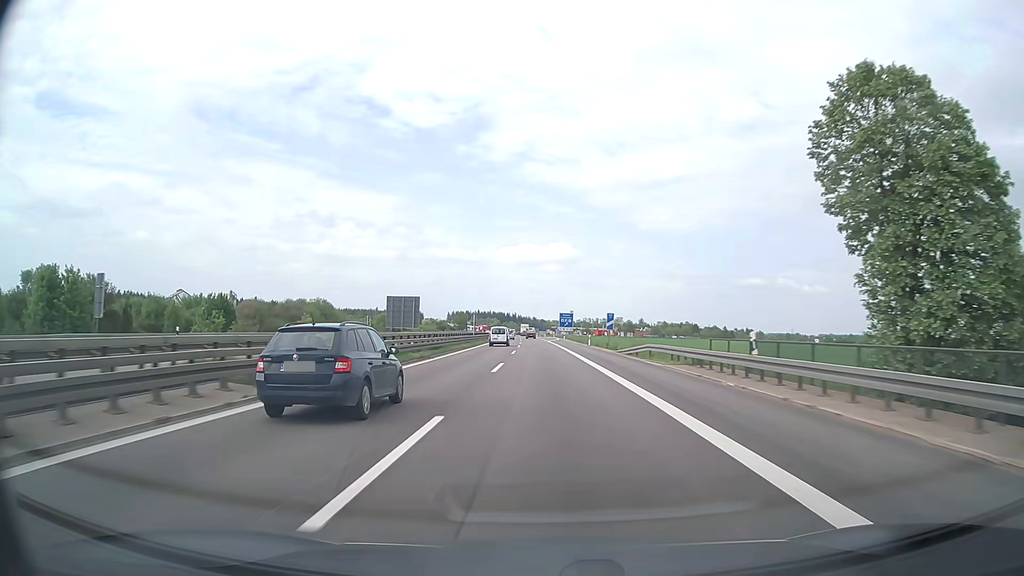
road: motorway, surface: asphalt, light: Day
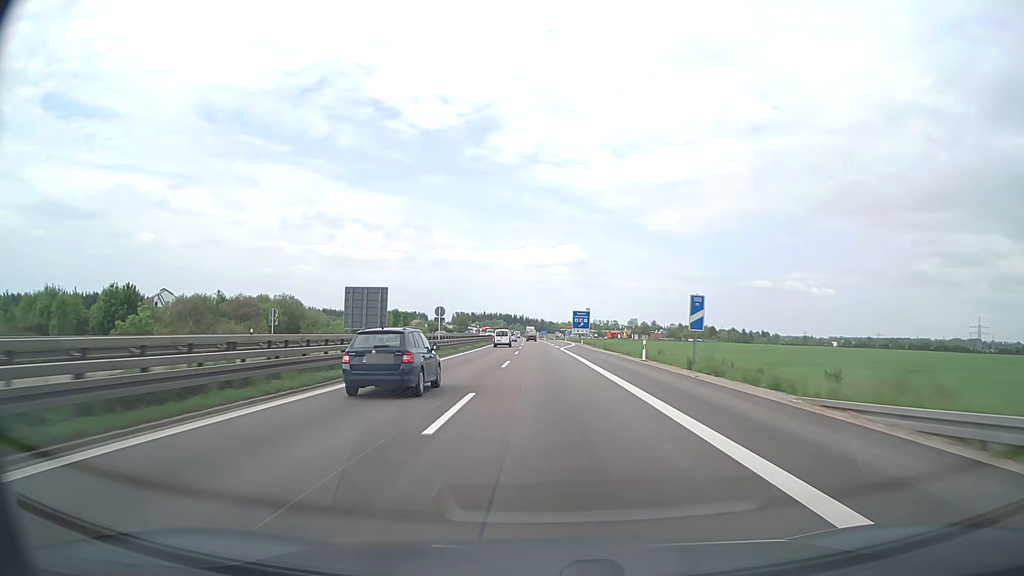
(-0.2, +31.8) m; -1°
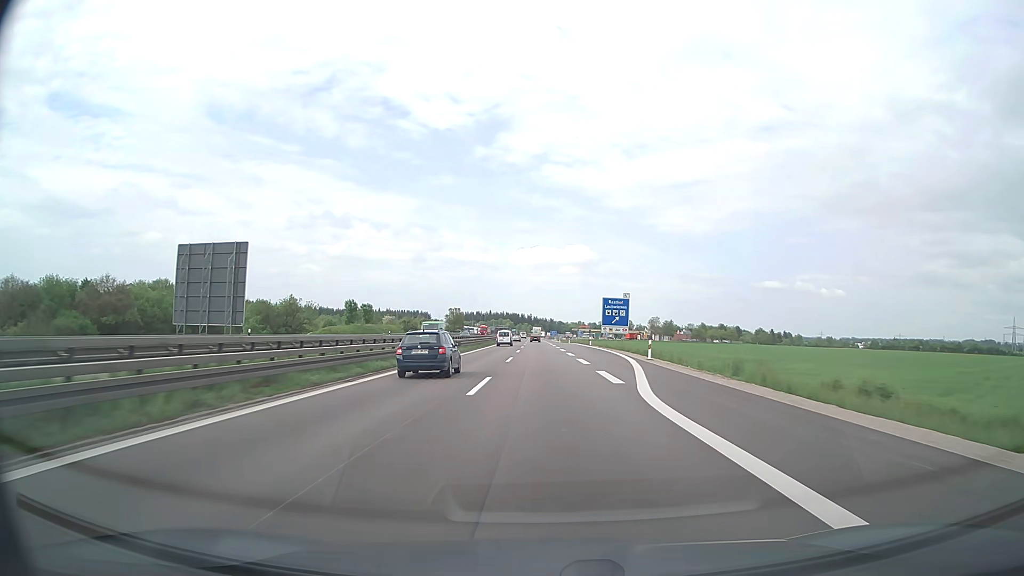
(-0.4, +48.4) m; -1°
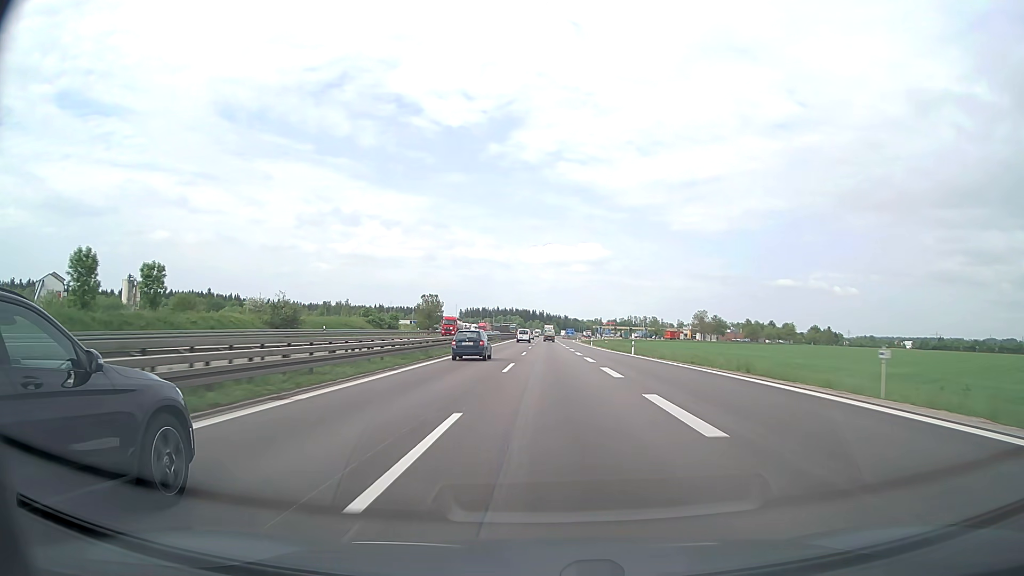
(-0.9, +82.3) m; -1°
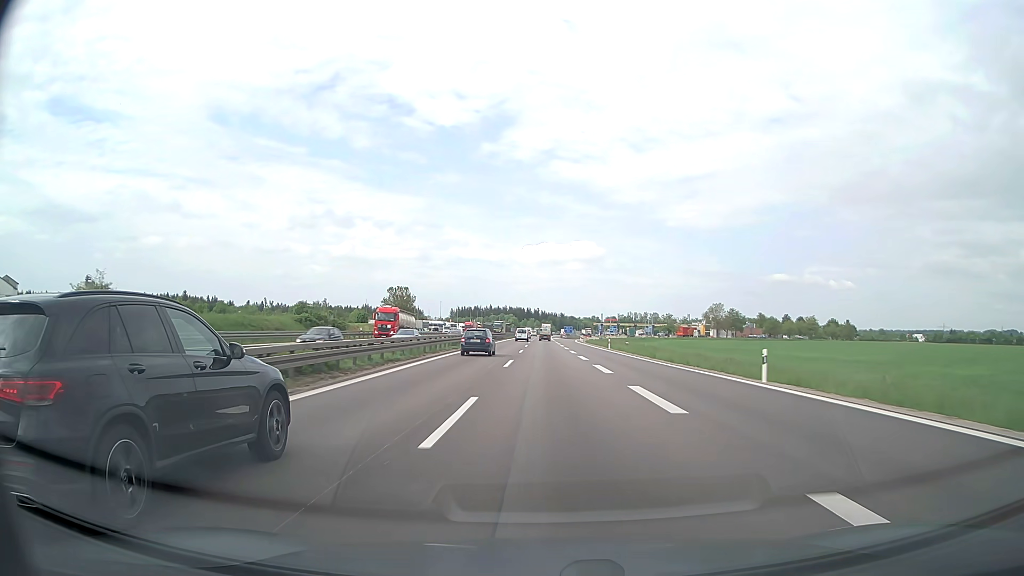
(+0.1, +33.4) m; 0°
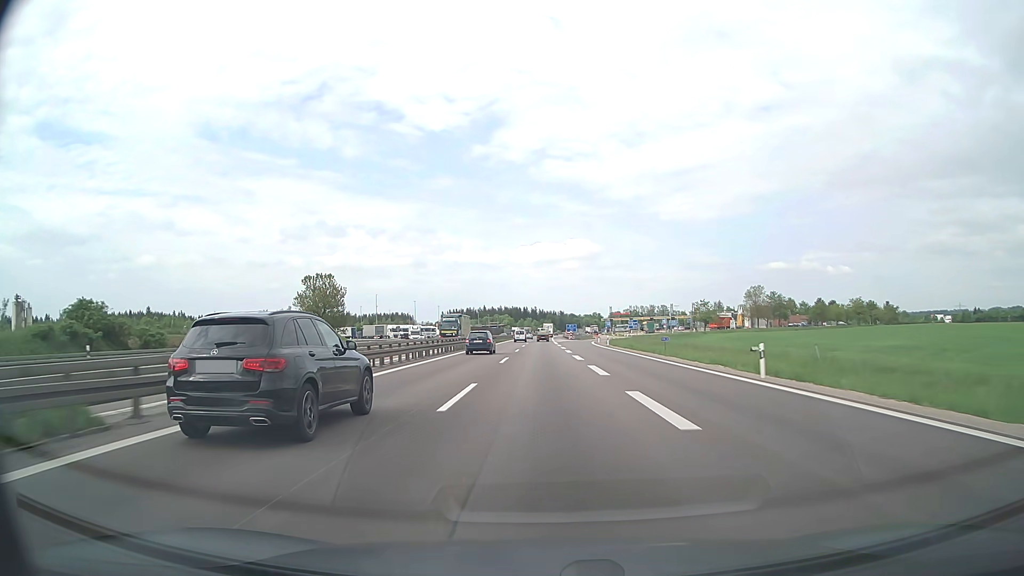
(+0.2, +50.6) m; 0°
(0, +10) (0, +20) (0, +30) (0, +40) (0, +50) (0, +60) (0, +70) (0, +80) (0, +90) (0, +100) m
